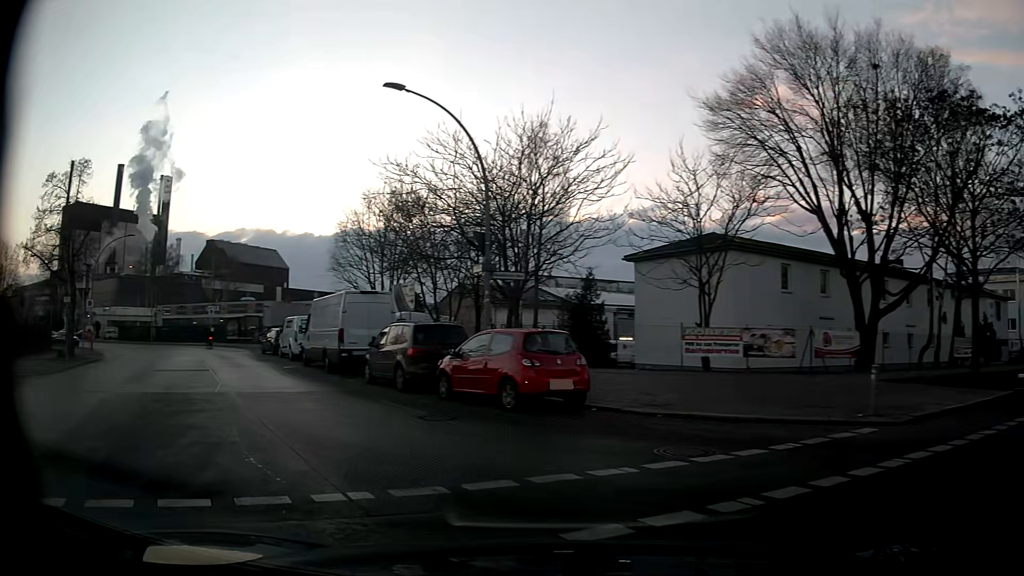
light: Day
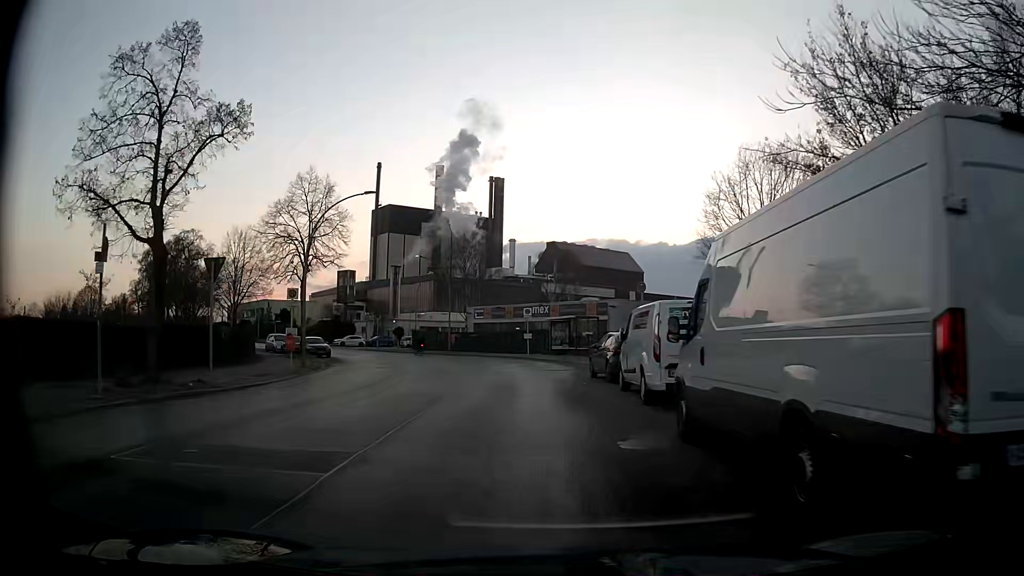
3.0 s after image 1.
(-6.3, +16.9) m; -33°
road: residential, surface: asphalt
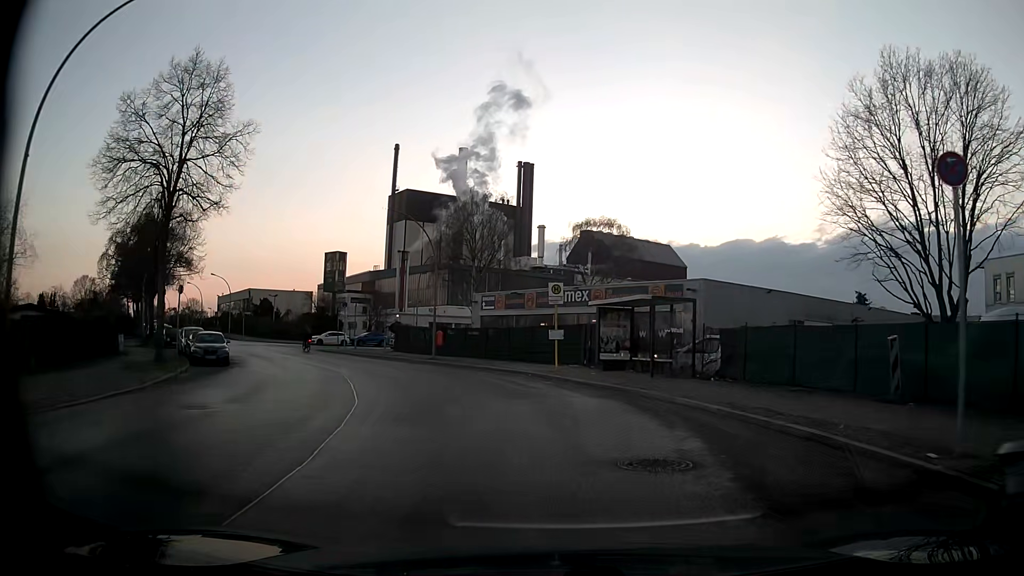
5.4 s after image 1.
(-0.3, +19.9) m; -2°
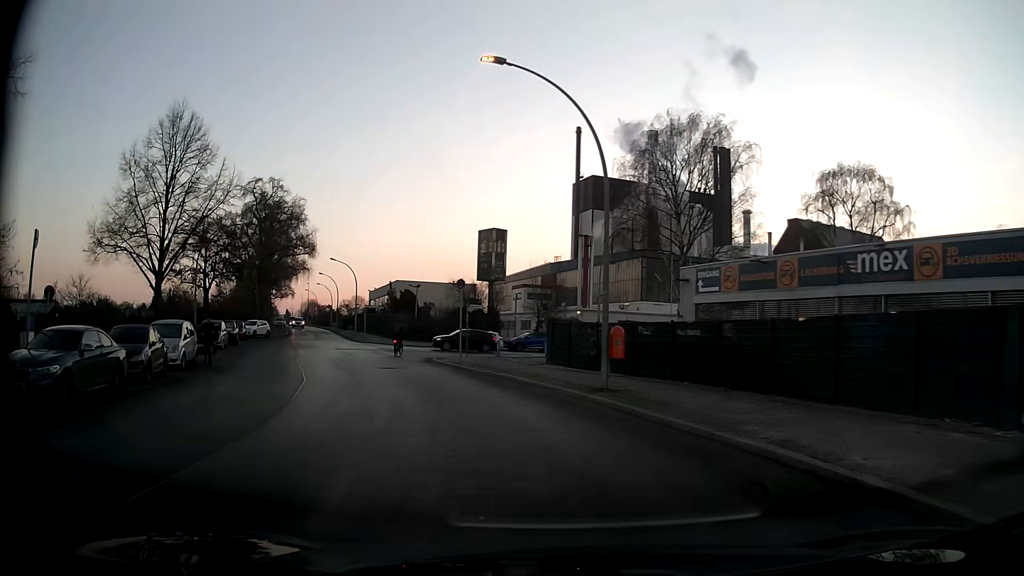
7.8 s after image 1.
(-2.1, +19.7) m; -16°
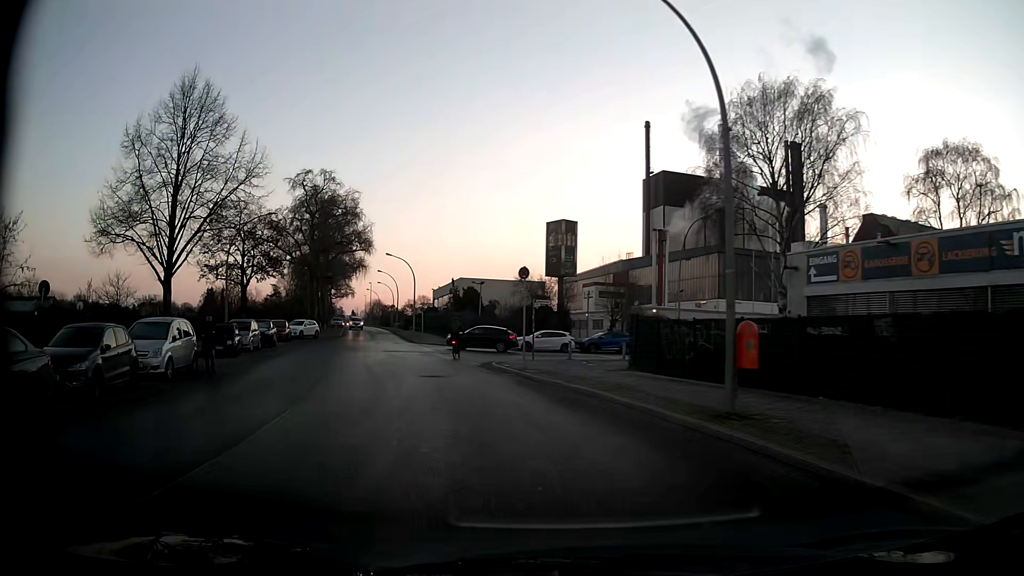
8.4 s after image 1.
(-0.3, +5.0) m; -6°
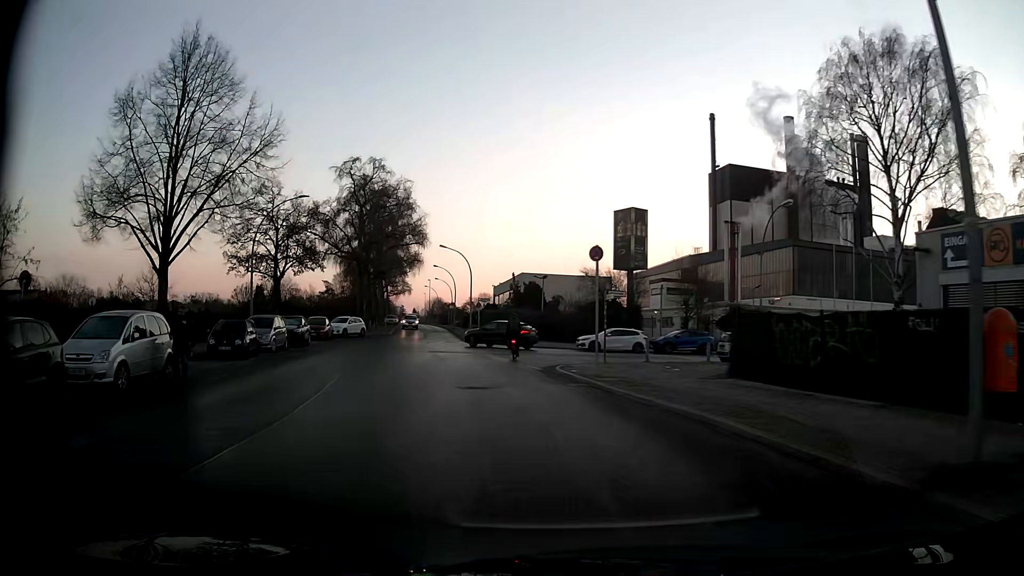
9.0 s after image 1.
(-0.2, +5.0) m; -5°
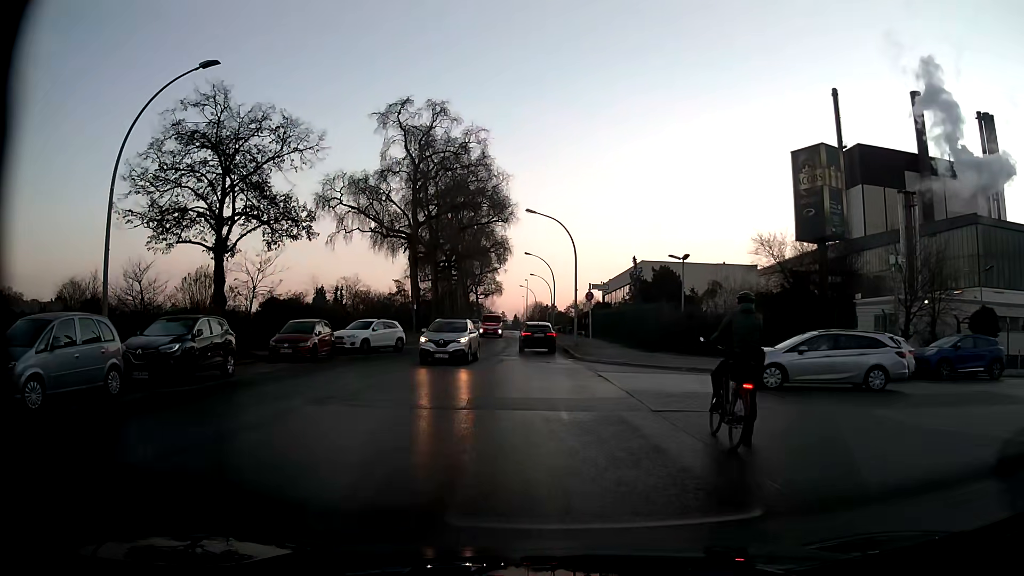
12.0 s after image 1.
(-2.2, +20.2) m; -9°
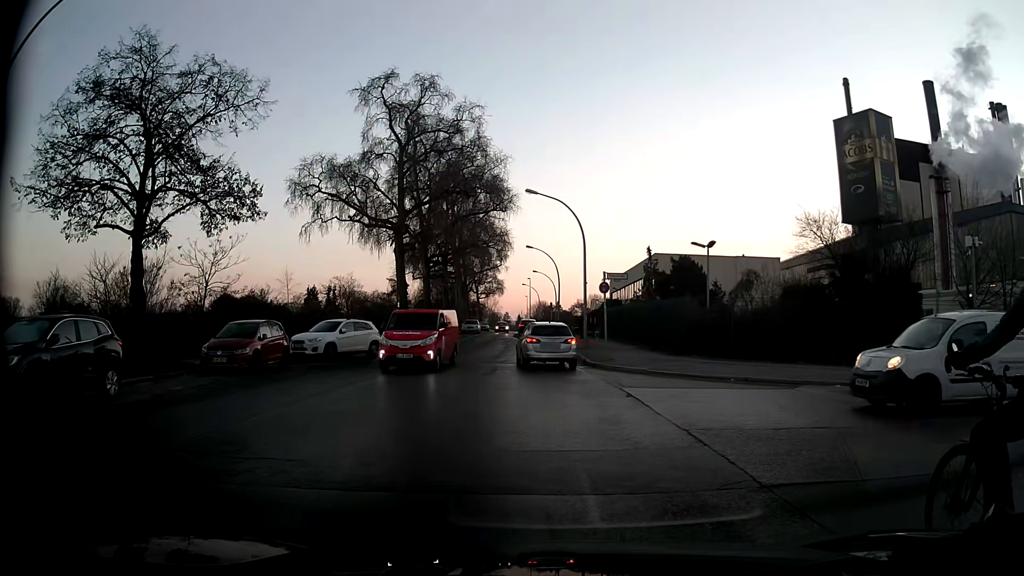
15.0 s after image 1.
(0.0, +5.4) m; +1°
(0, +10) (-1, +20) (-1, +30) (-2, +40) (-2, +50) (-3, +60) (-3, +70) (-4, +80) (-5, +90) (-6, +100) m
